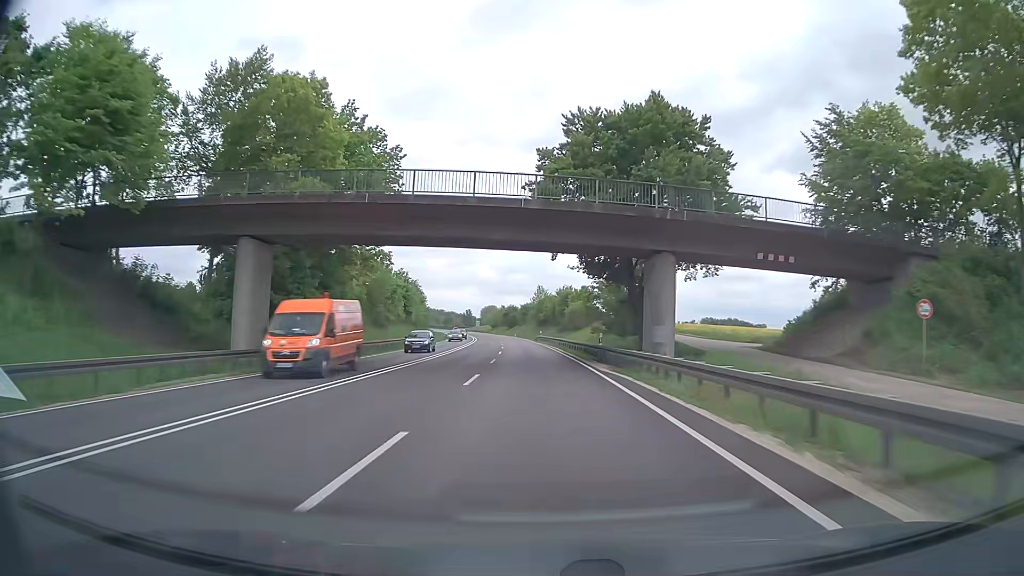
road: trunk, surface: asphalt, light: Day
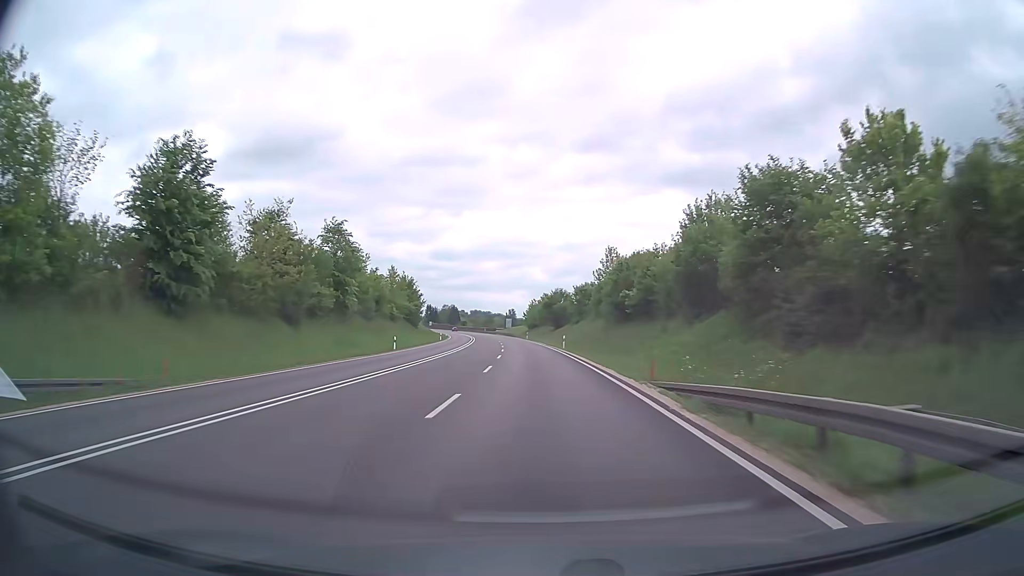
(-3.0, +78.9) m; -4°
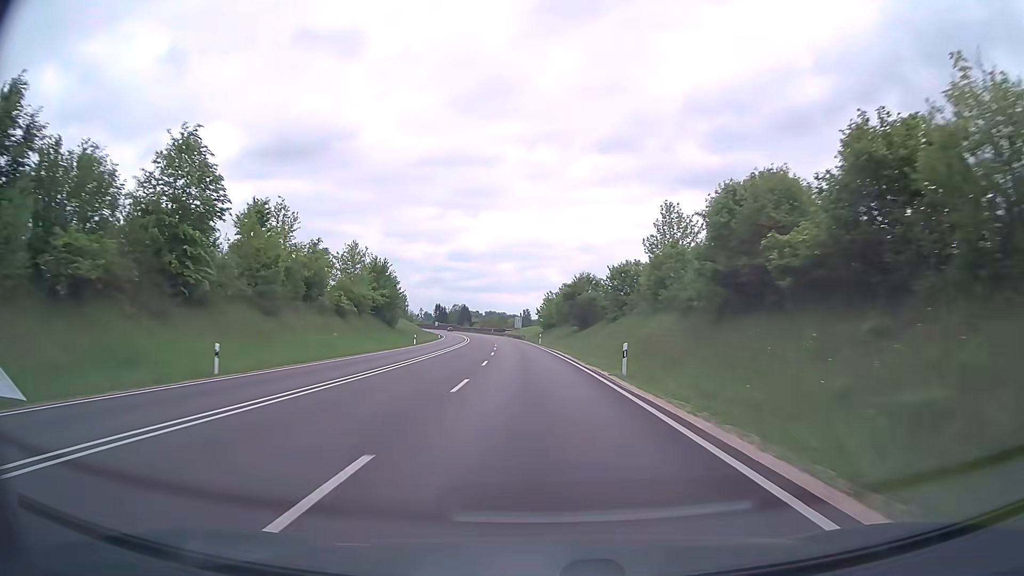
(-0.4, +31.6) m; -1°
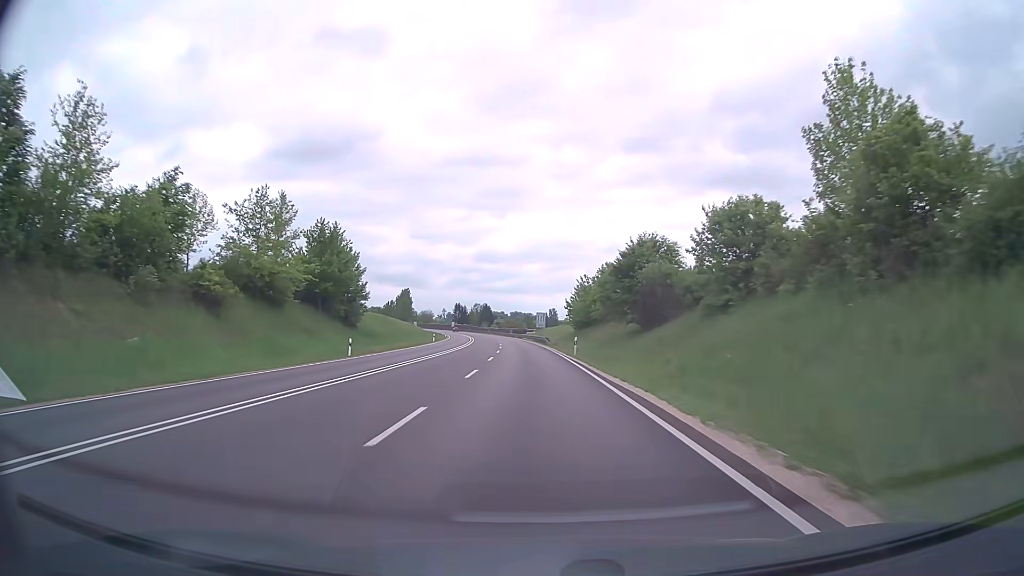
(-0.5, +31.6) m; -2°
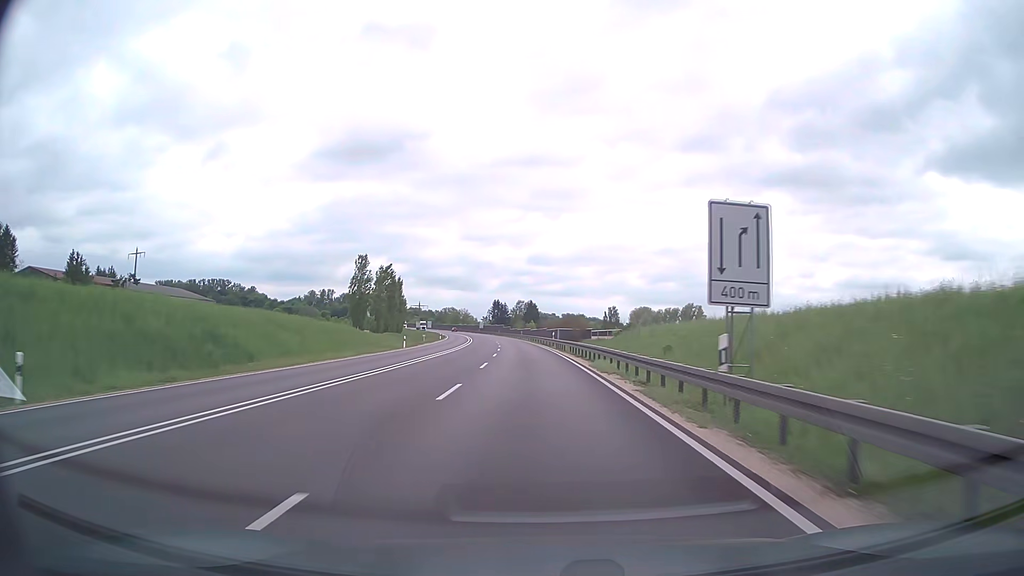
(-3.3, +78.9) m; -5°
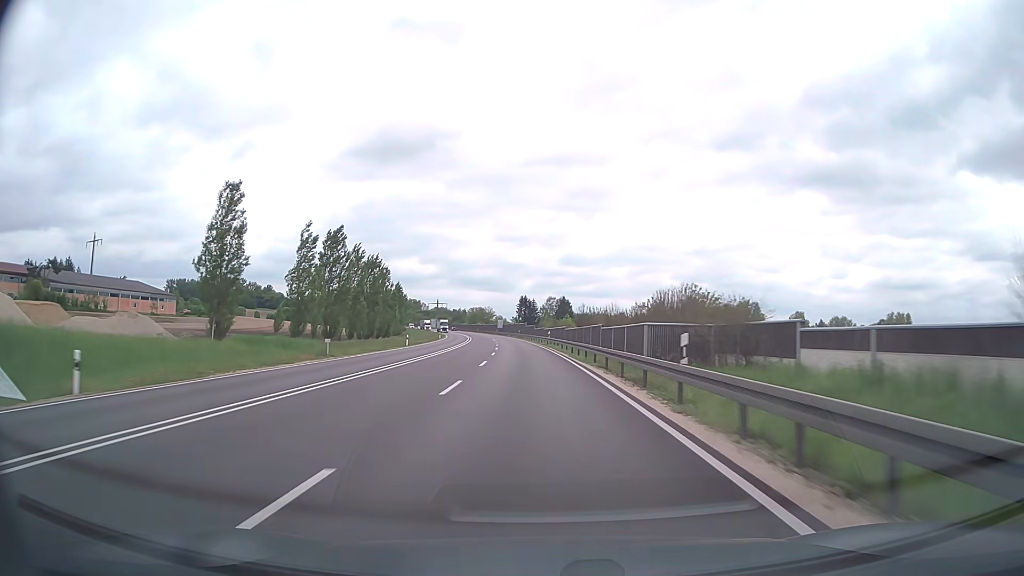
(-1.1, +47.3) m; -3°
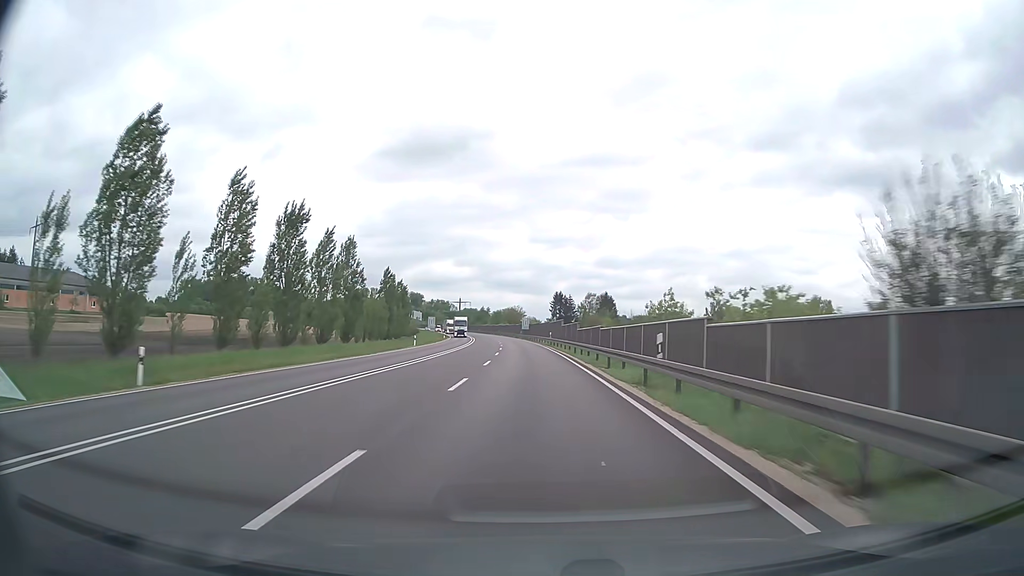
(-1.2, +47.3) m; -3°
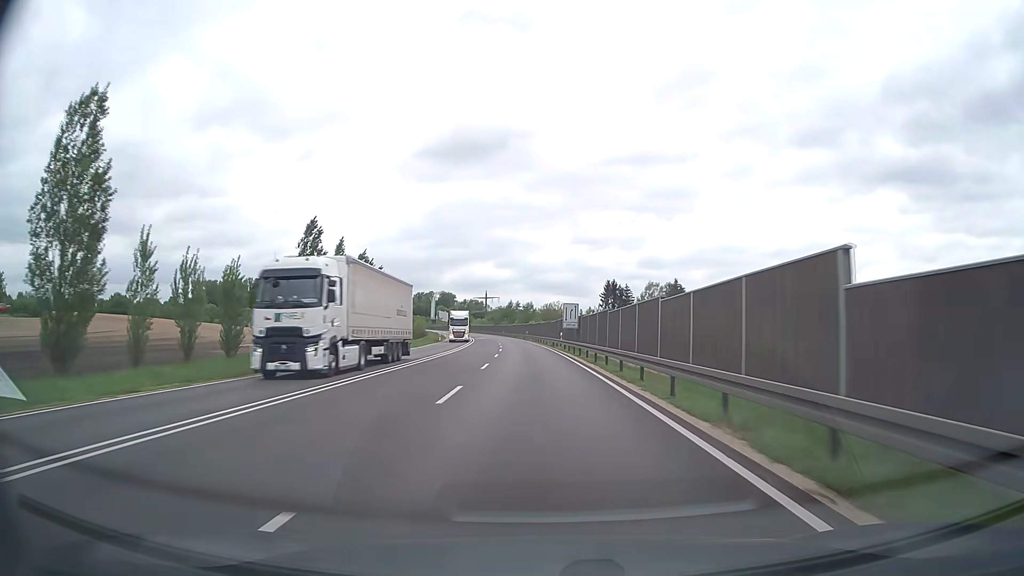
(-1.9, +63.1) m; -3°
(0, +10) (0, +20) (0, +30) (-1, +40) (-1, +50) (-2, +60) (-3, +70) (-3, +80) (-4, +90) (-5, +100) m
